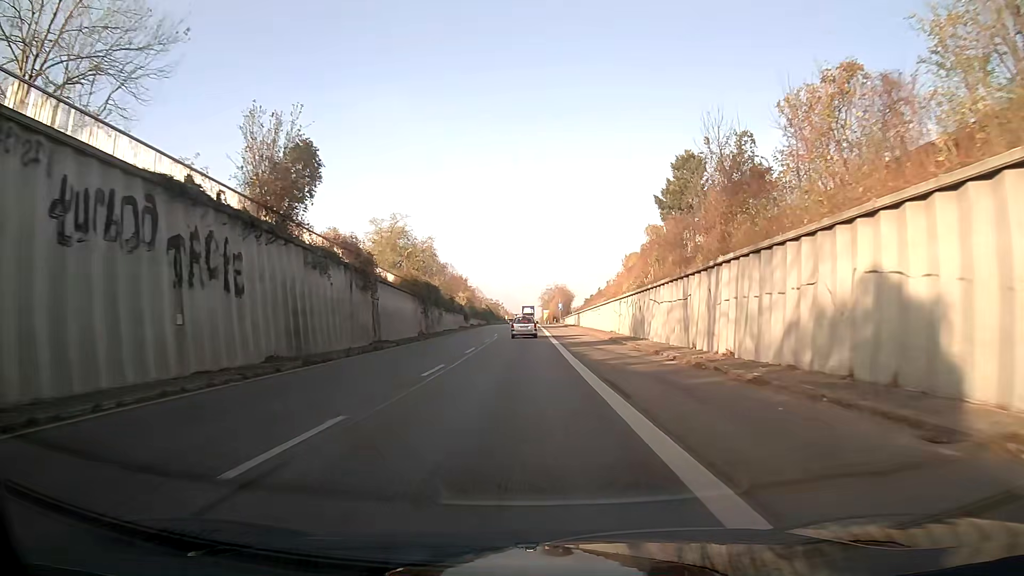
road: trunk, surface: asphalt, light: Day
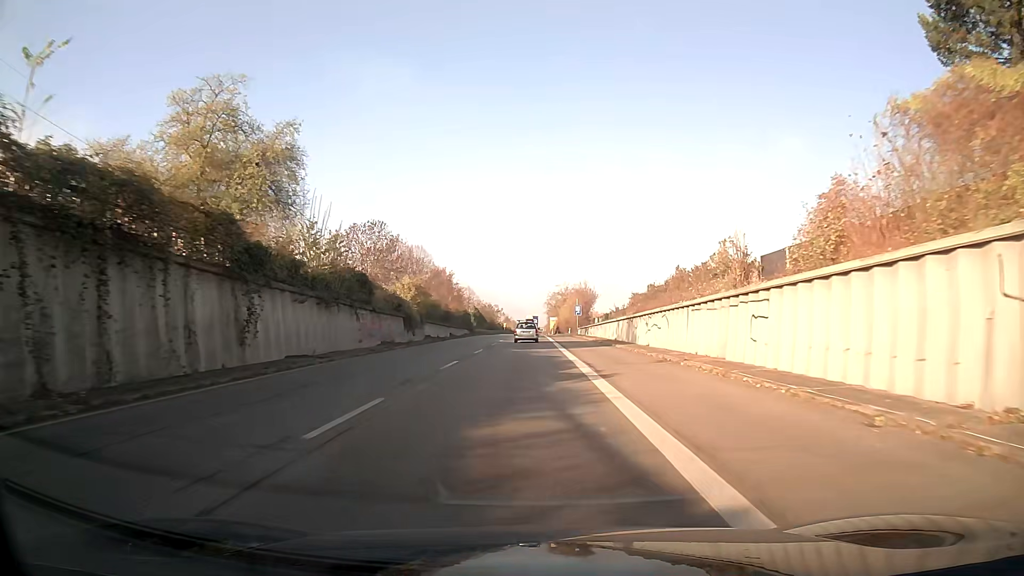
(-0.1, +44.0) m; 0°
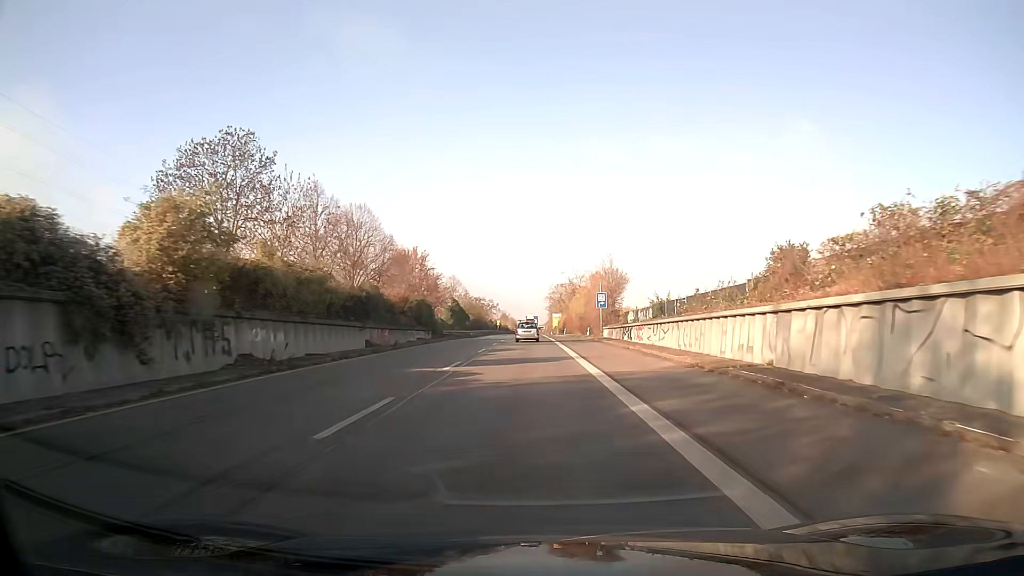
(0.0, +34.6) m; 0°
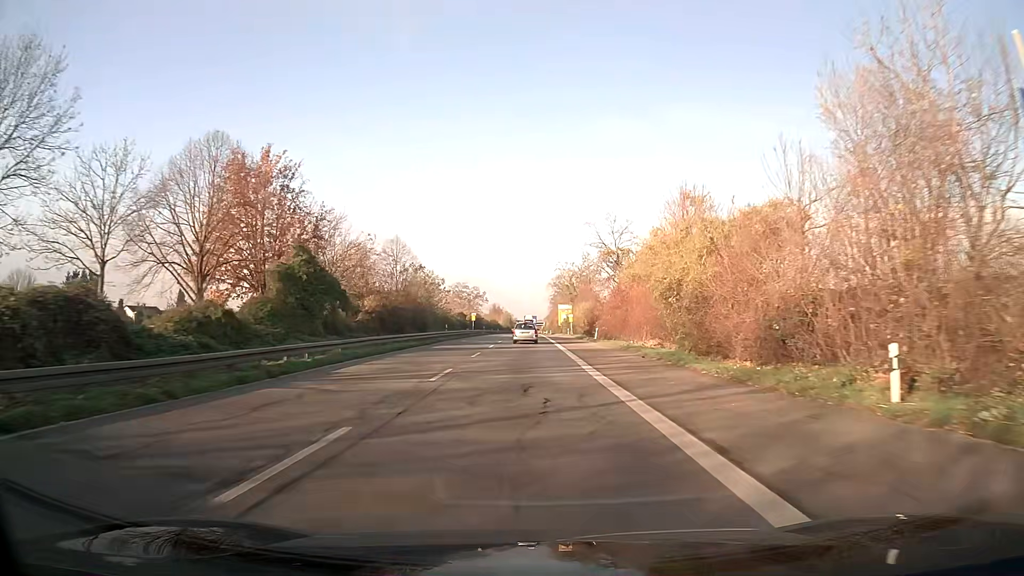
(+0.2, +60.4) m; 0°
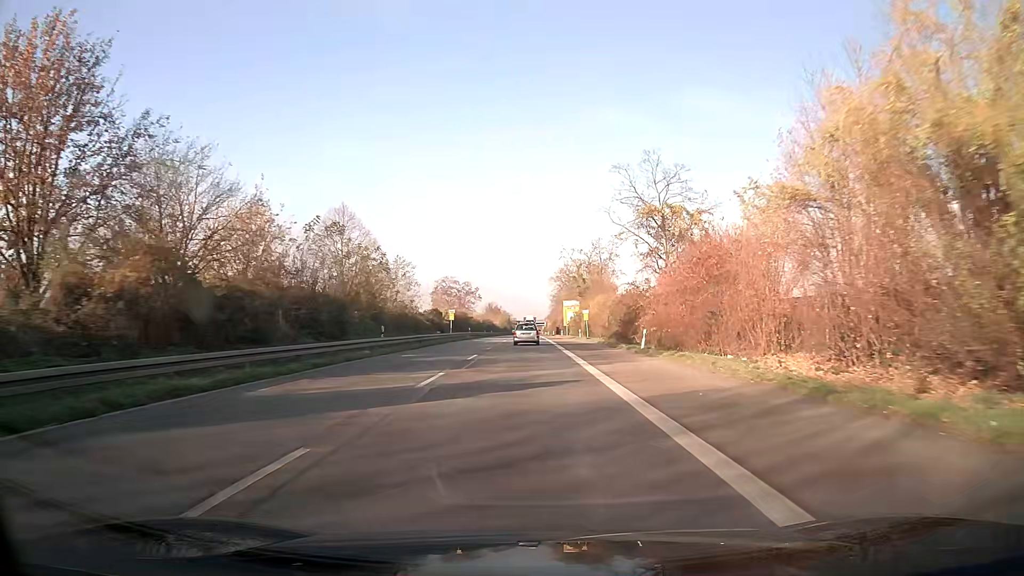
(0.0, +25.0) m; 0°
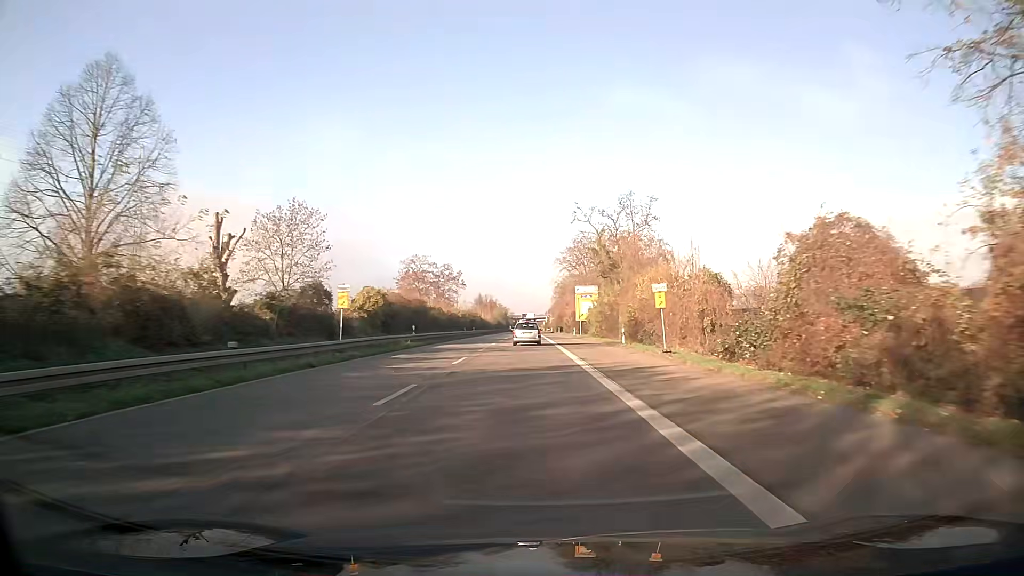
(0.0, +38.3) m; 0°
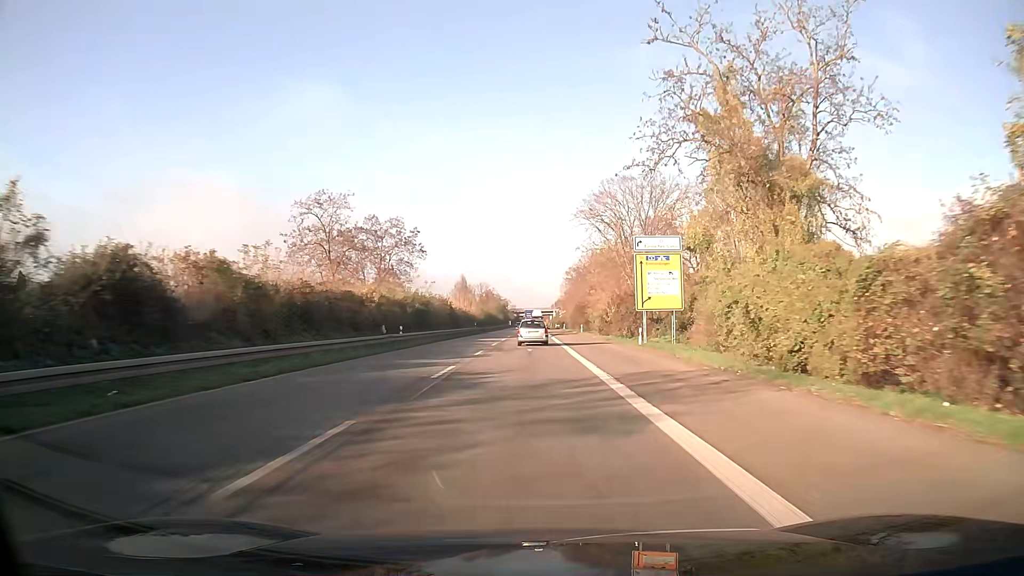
(-0.1, +52.0) m; 0°
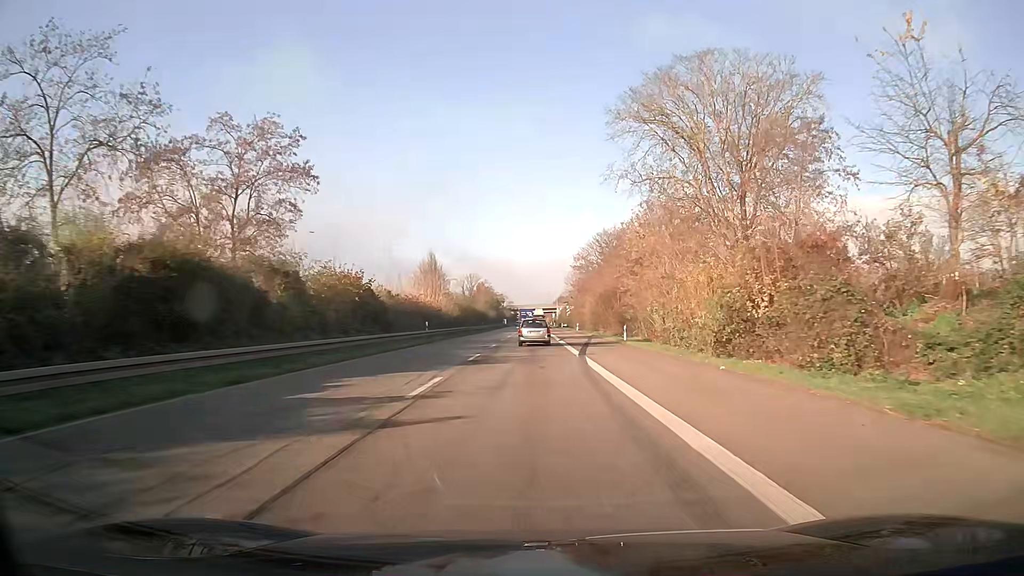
(0.0, +38.9) m; 0°
